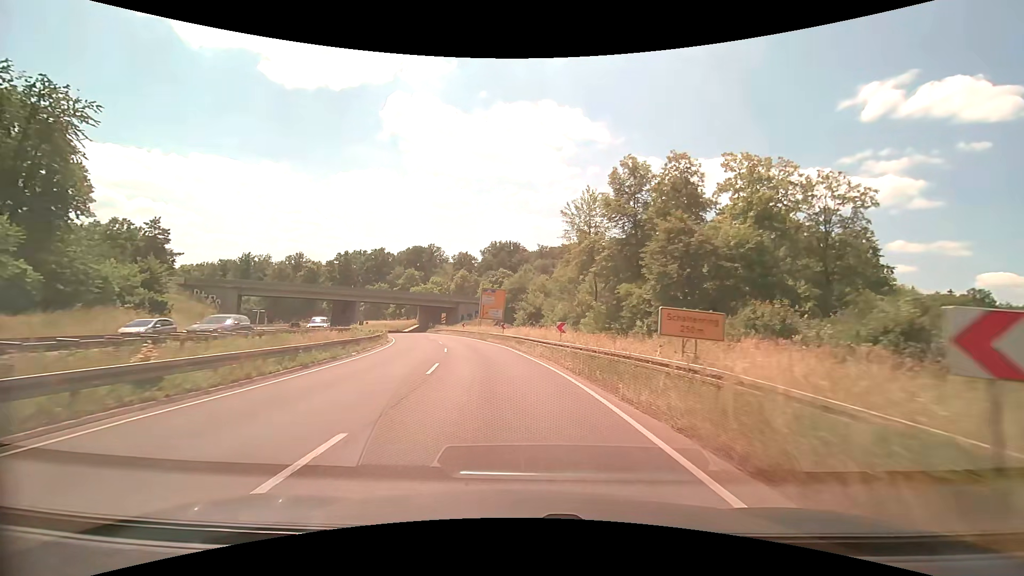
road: trunk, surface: asphalt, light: Day
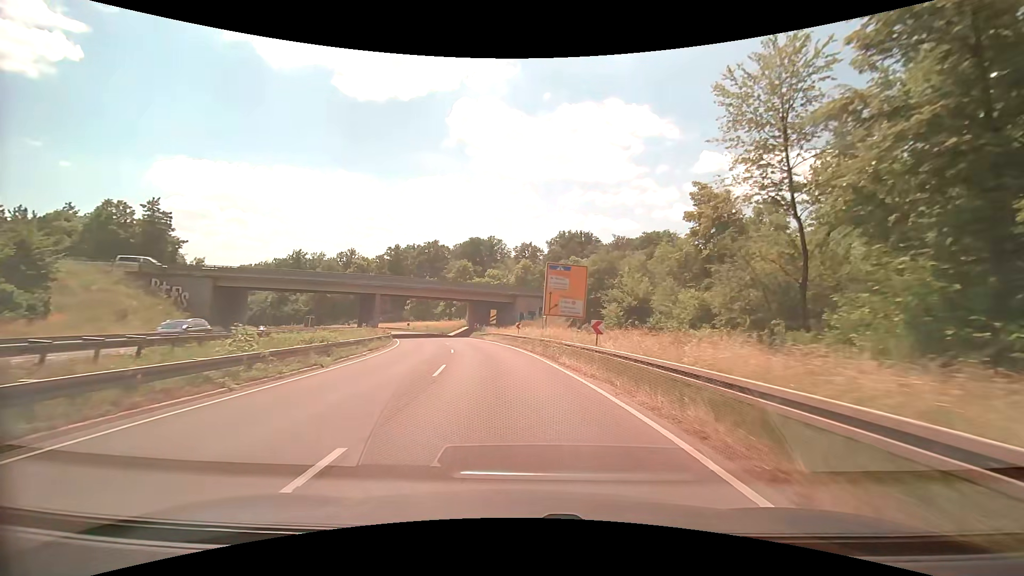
(-1.8, +24.8) m; -8°
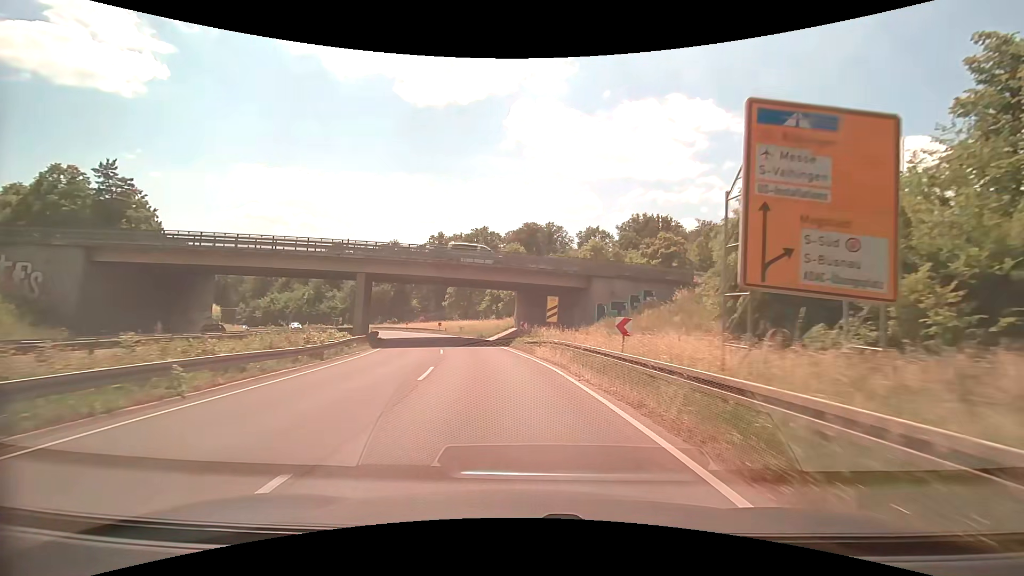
(-1.4, +25.2) m; -7°
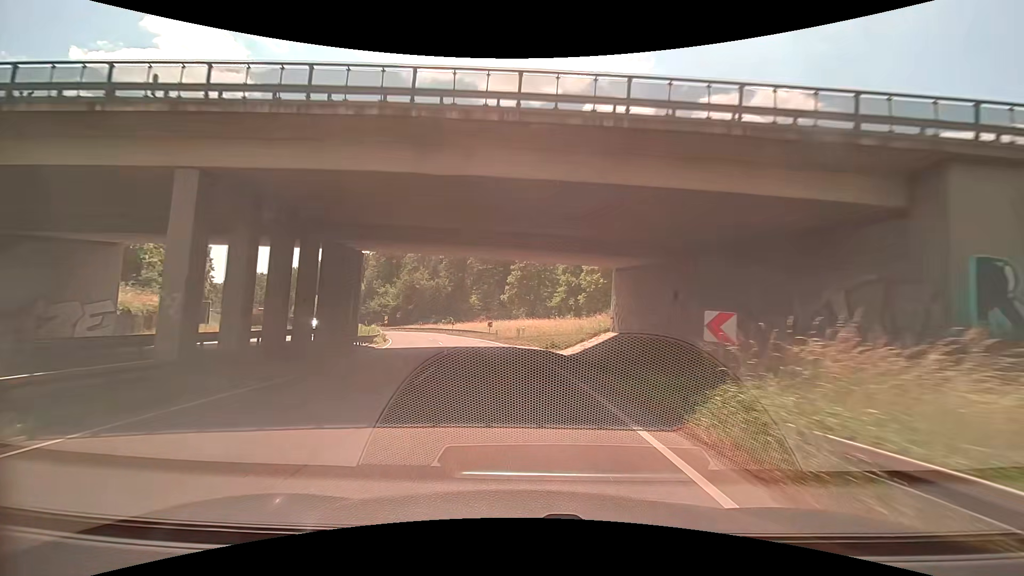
(-1.9, +25.5) m; -9°
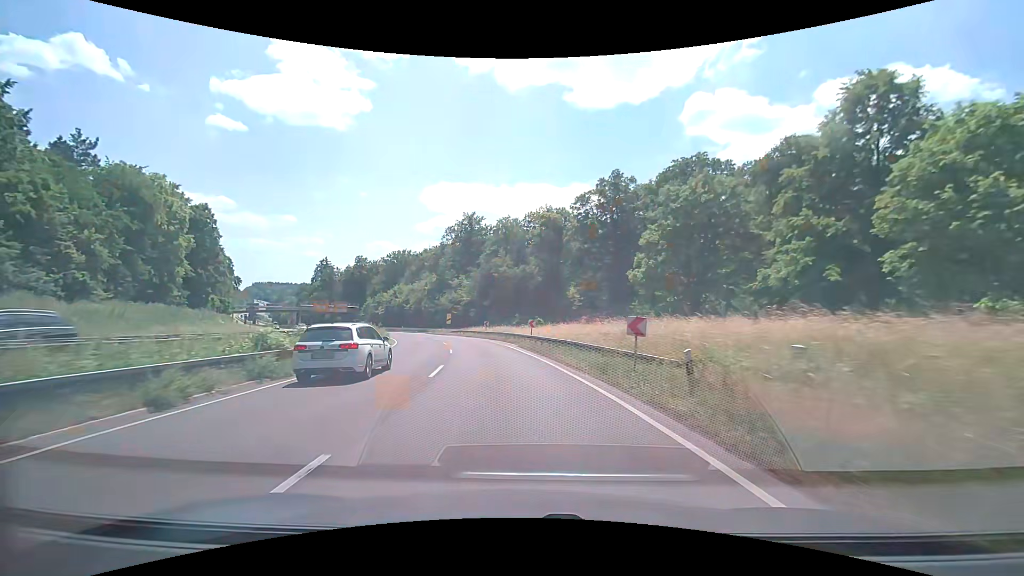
(-2.6, +34.5) m; -9°
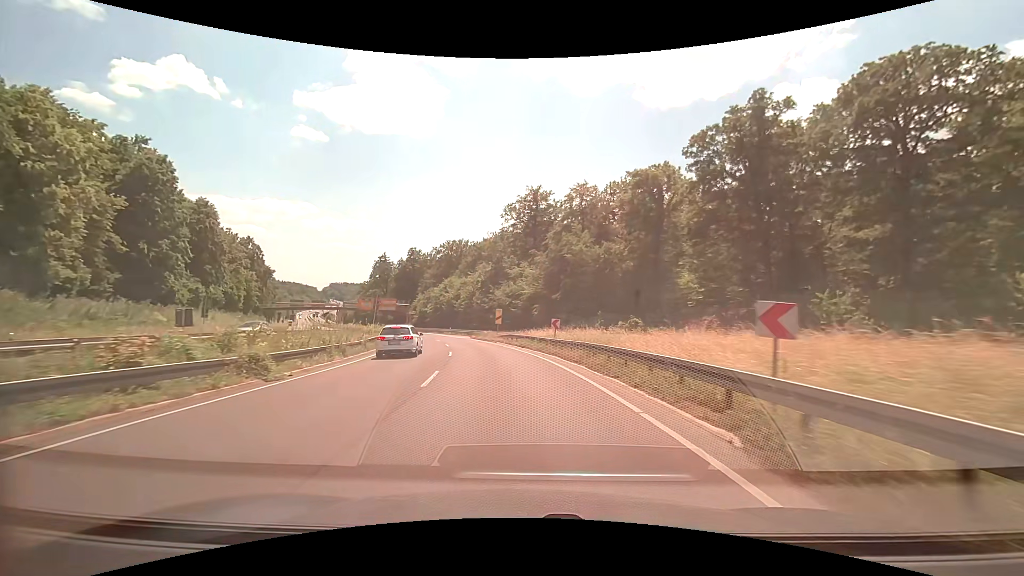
(-2.5, +26.4) m; -10°
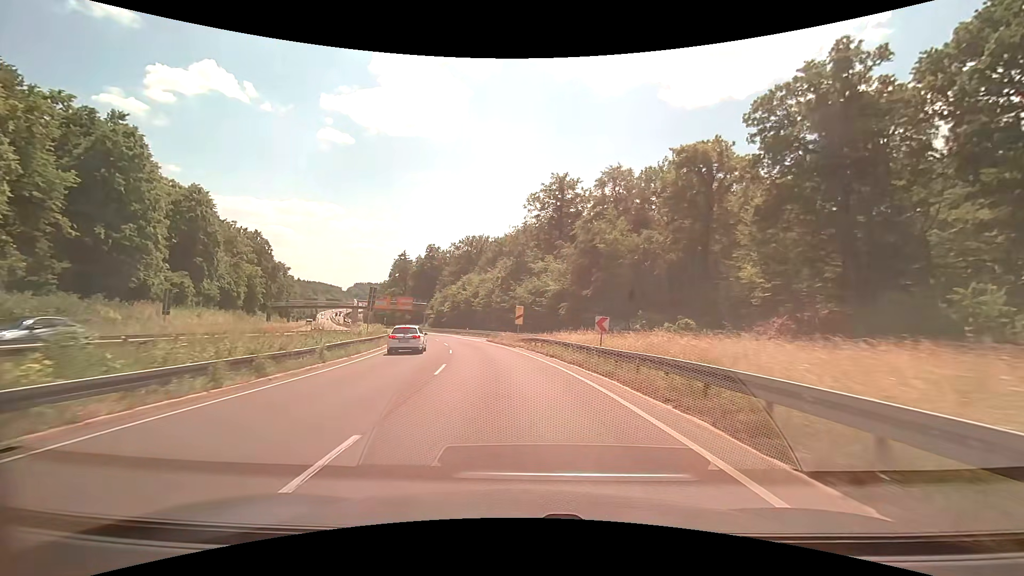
(-0.2, +9.0) m; -3°
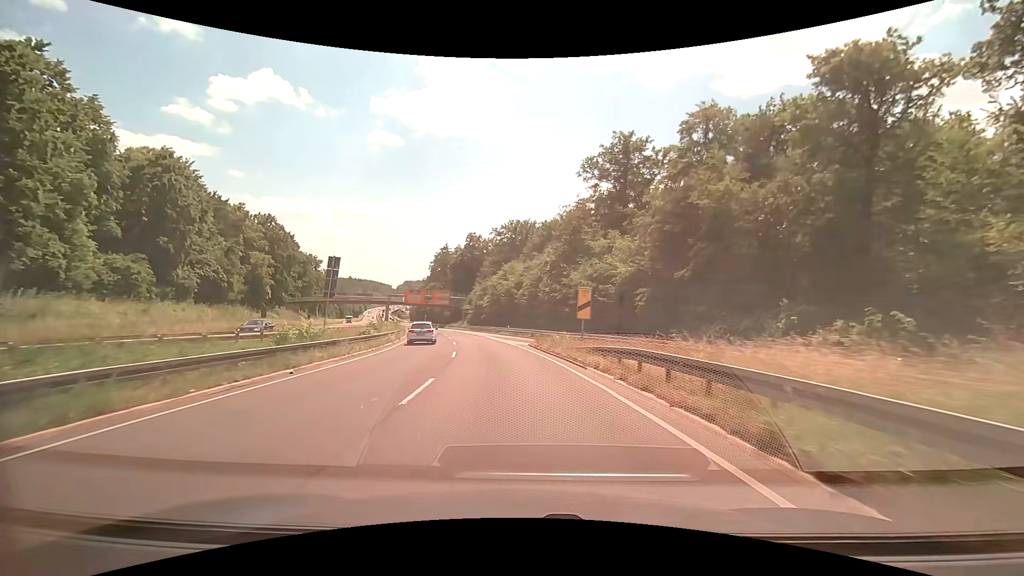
(-0.8, +17.9) m; -5°
(0, +10) (-1, +20) (-2, +30) (-4, +40) (-6, +50) (-8, +59) (-10, +69) (-13, +79) (-16, +88) (-18, +98) m
